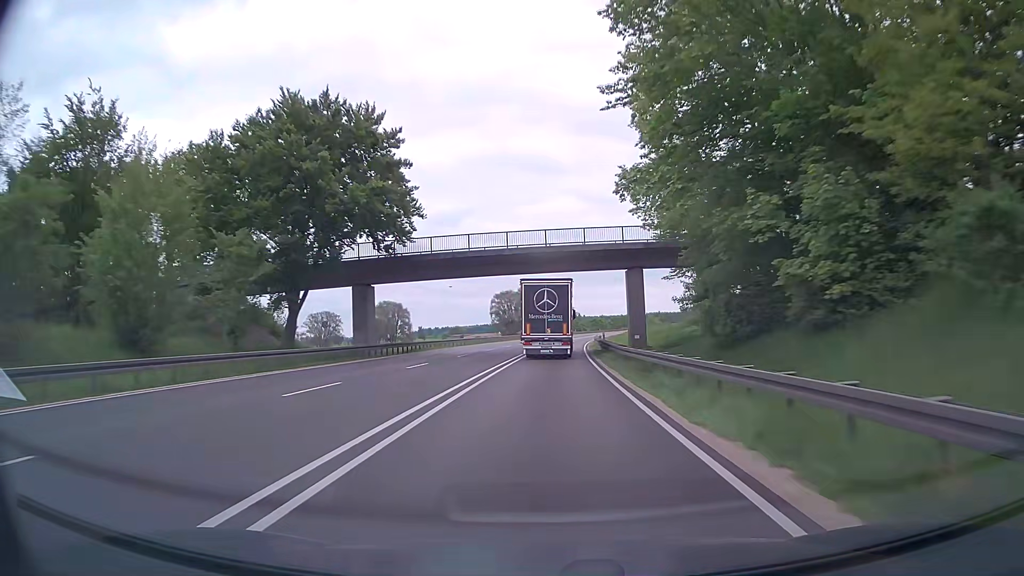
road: trunk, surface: asphalt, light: Day
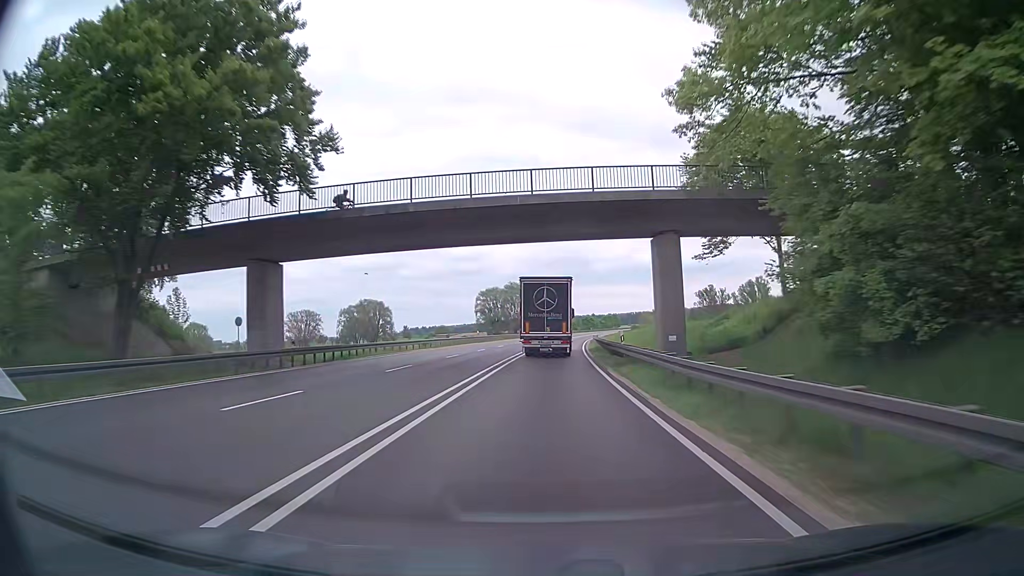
(+0.1, +14.9) m; +1°
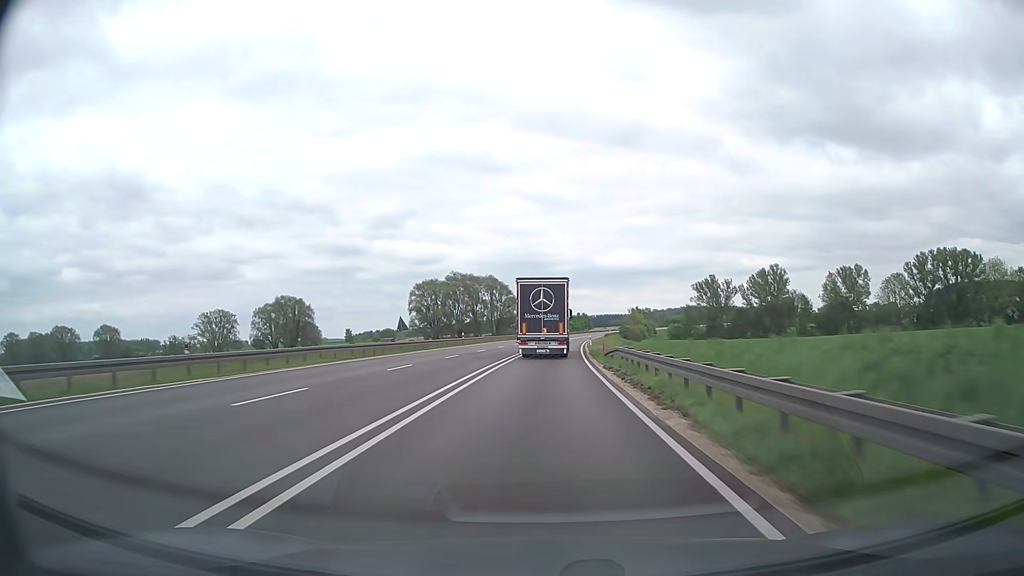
(+2.2, +59.0) m; +4°
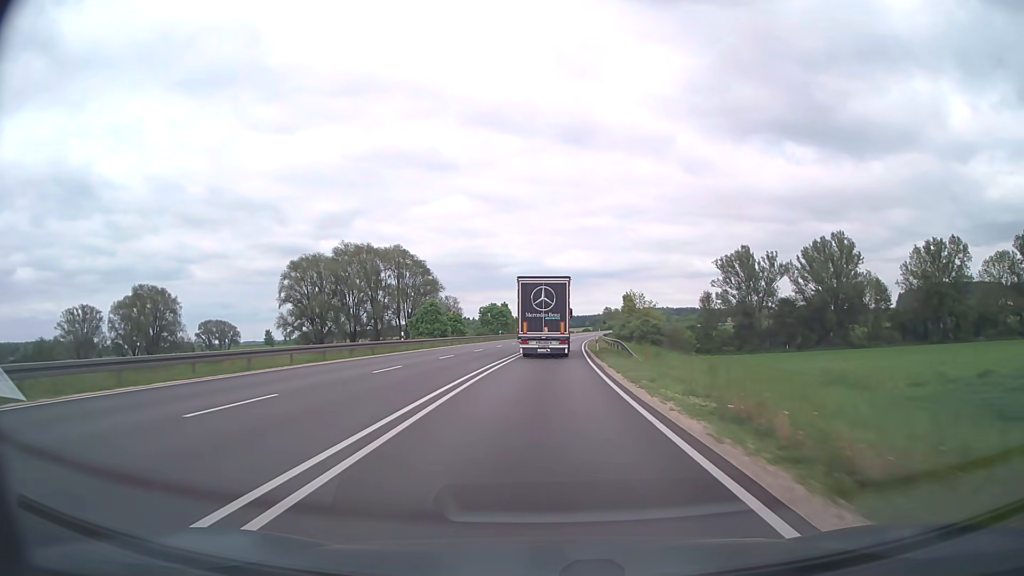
(+2.5, +73.9) m; +4°
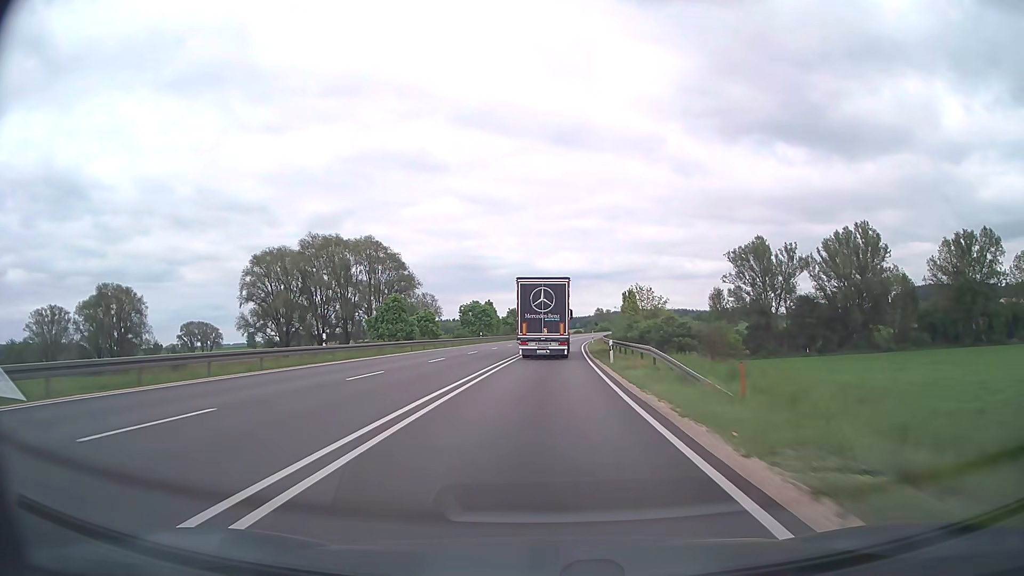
(+0.1, +14.8) m; +1°
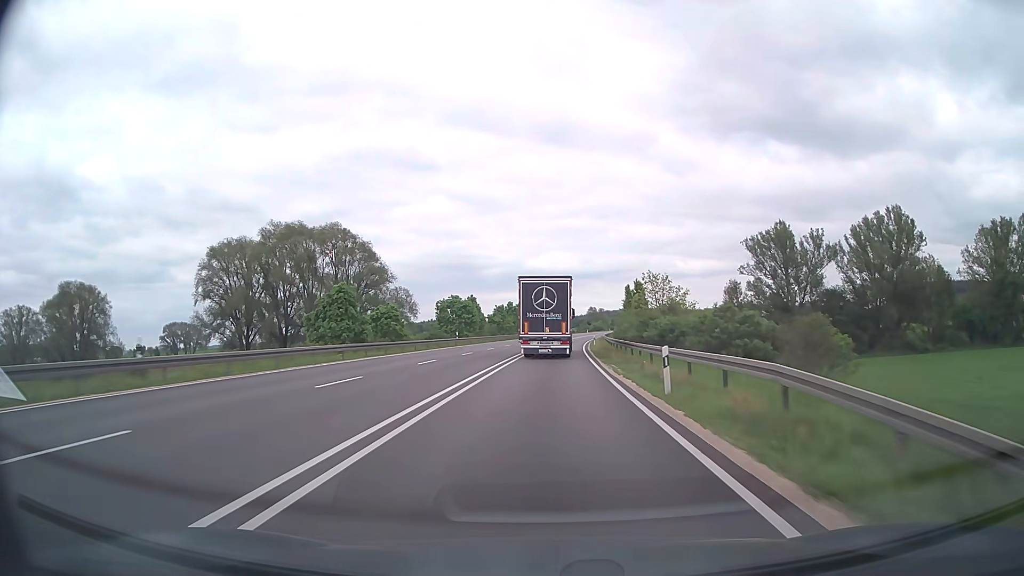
(+0.1, +14.9) m; +1°
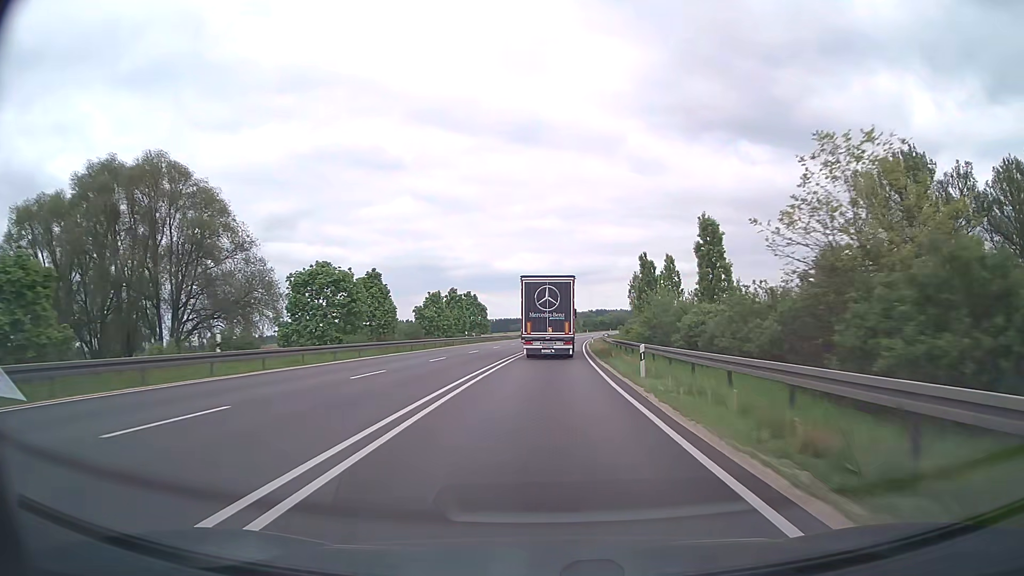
(+0.9, +44.5) m; +3°
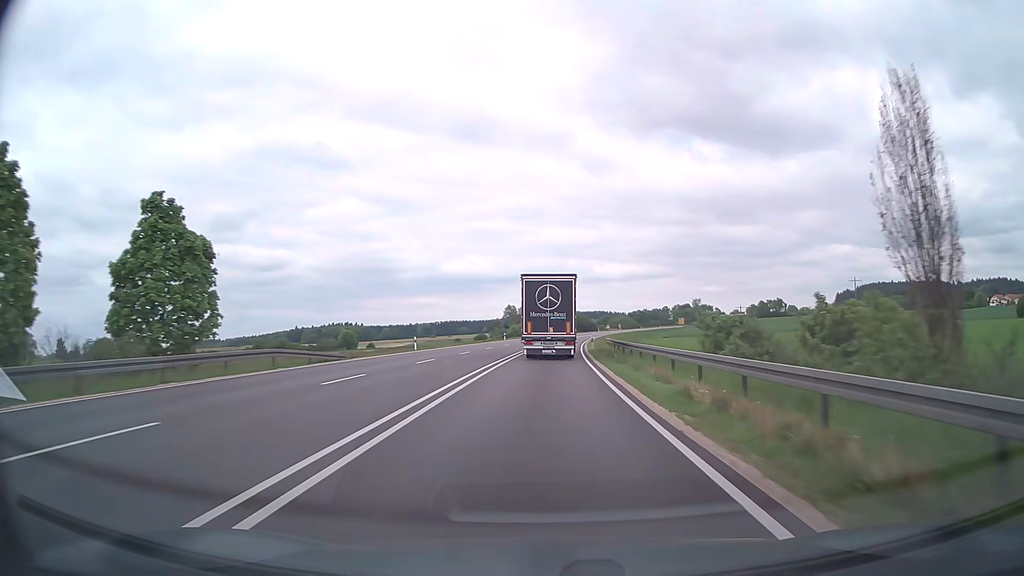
(+2.9, +74.2) m; +4°
(0, +10) (0, +20) (0, +30) (+1, +40) (+1, +50) (+2, +60) (+2, +70) (+3, +80) (+3, +90) (+4, +100) m
